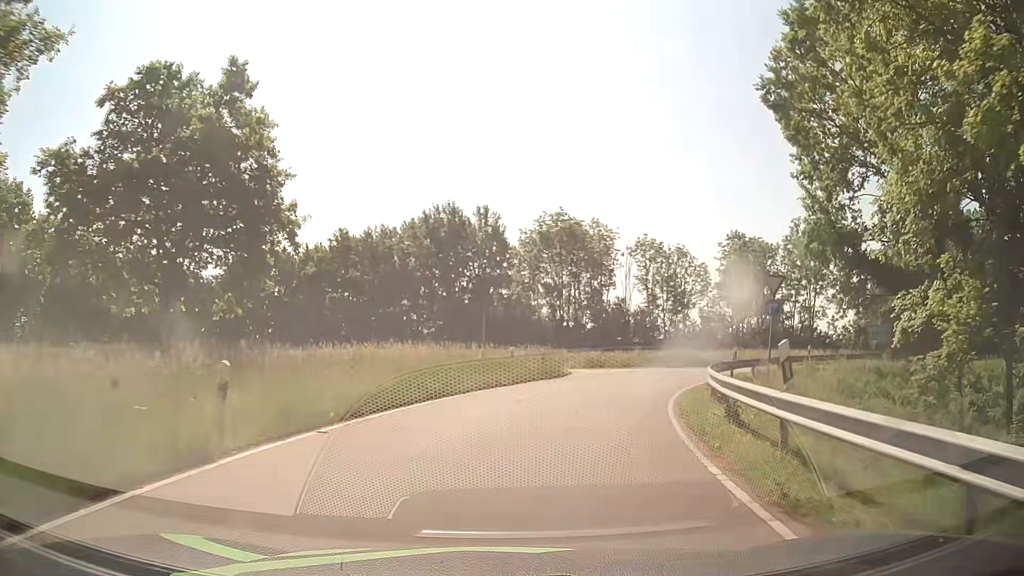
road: primary_link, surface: asphalt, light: Day
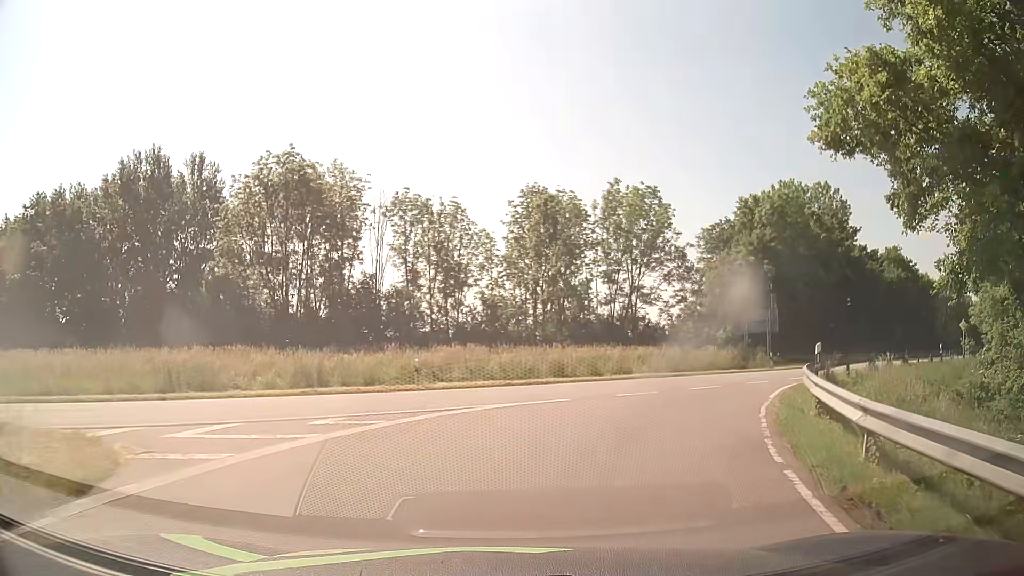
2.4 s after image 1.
(+3.8, +21.0) m; +23°
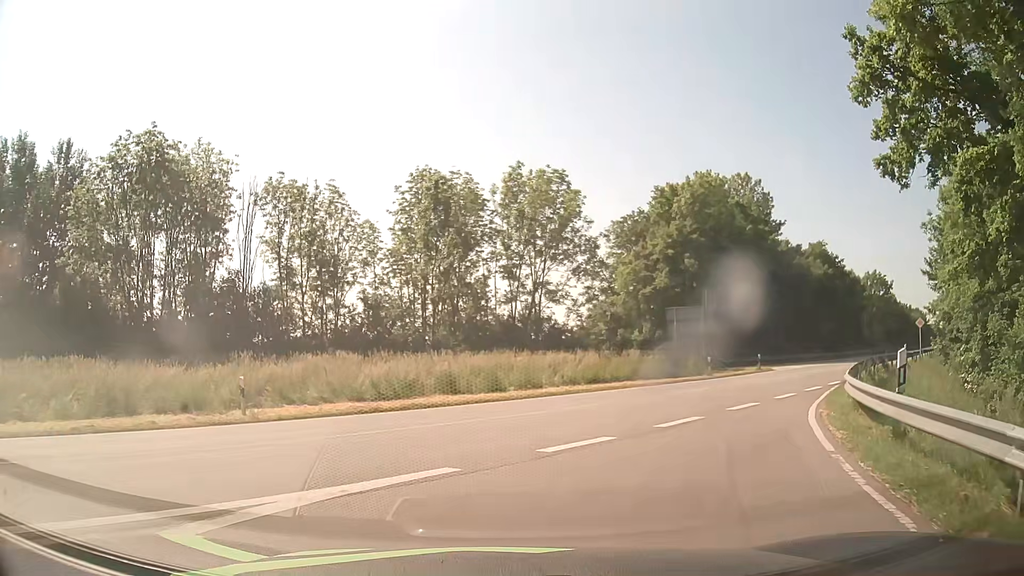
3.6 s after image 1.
(+0.5, +6.9) m; +8°
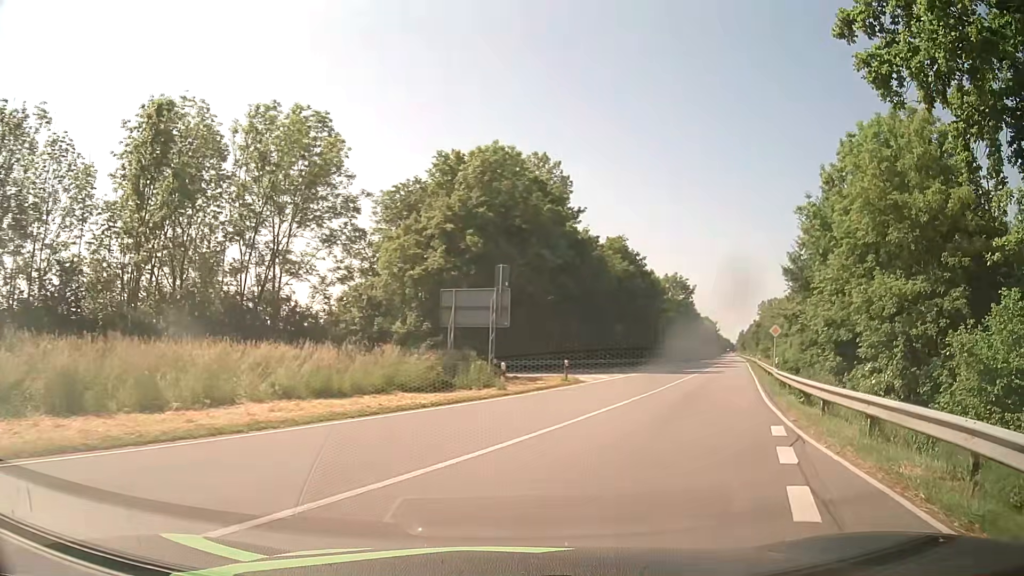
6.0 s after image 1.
(+1.7, +11.6) m; +19°
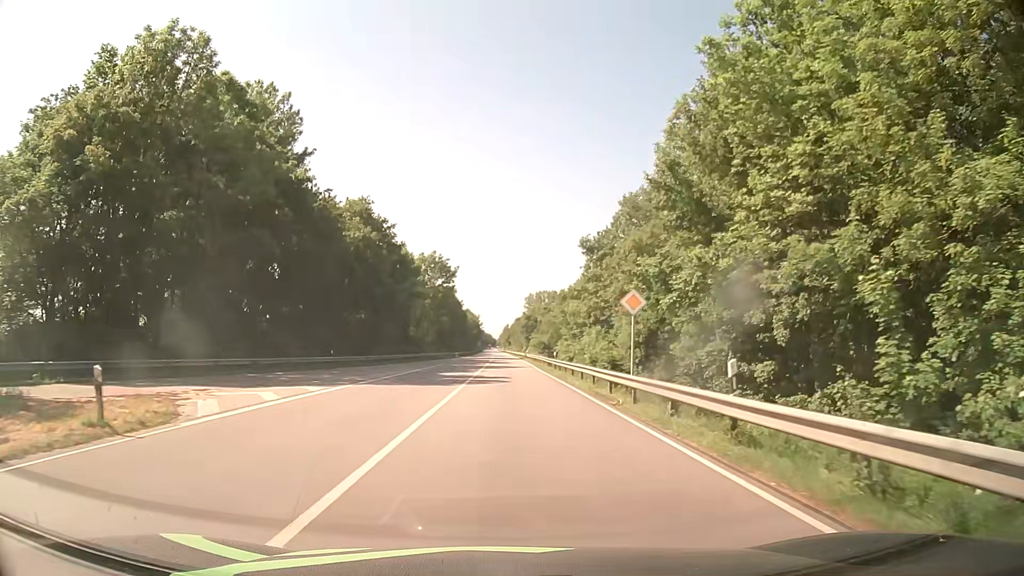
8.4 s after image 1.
(+5.3, +21.0) m; +20°
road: primary
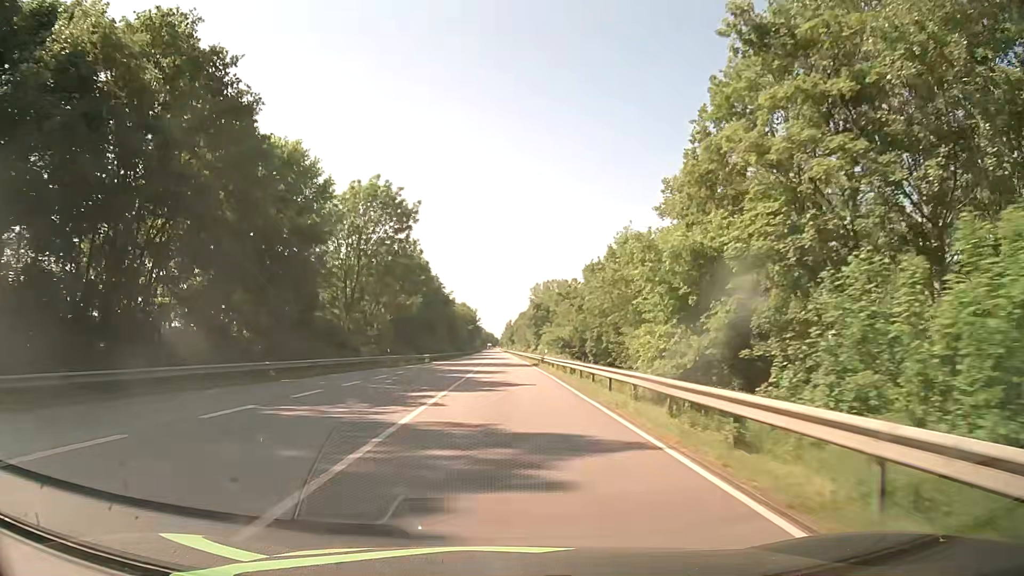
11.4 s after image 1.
(+0.8, +45.6) m; 0°
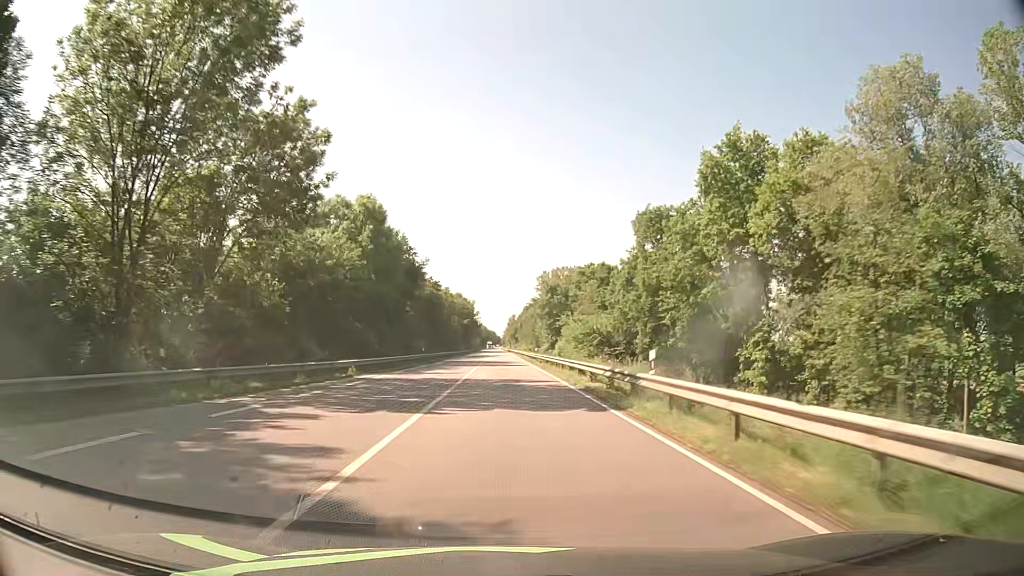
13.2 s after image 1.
(0.0, +36.4) m; 0°
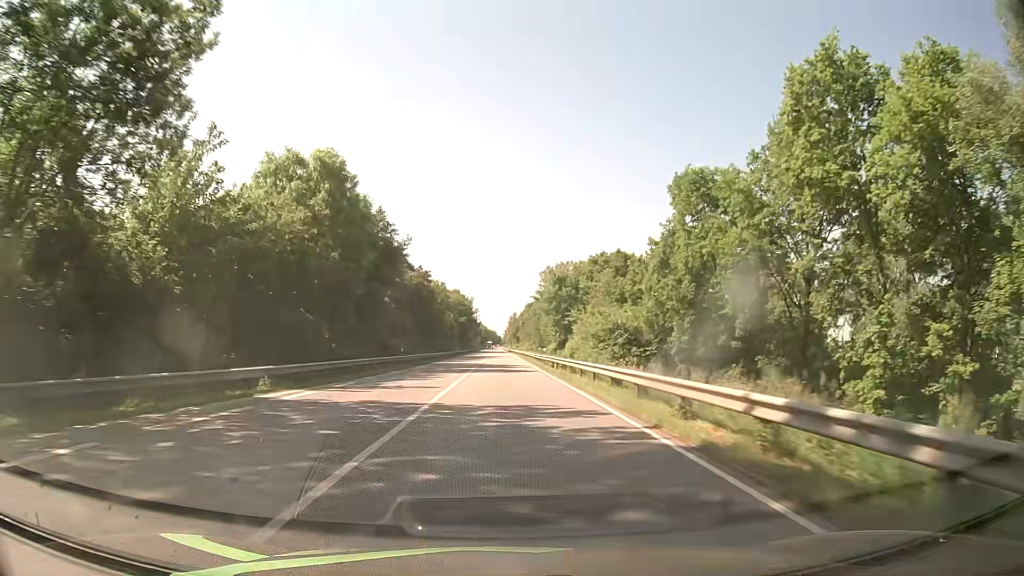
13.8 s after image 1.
(+0.1, +13.3) m; 0°
(0, +10) (0, +20) (0, +30) (0, +40) (0, +50) (0, +60) (0, +70) (0, +80) (0, +90) (-1, +100) m
